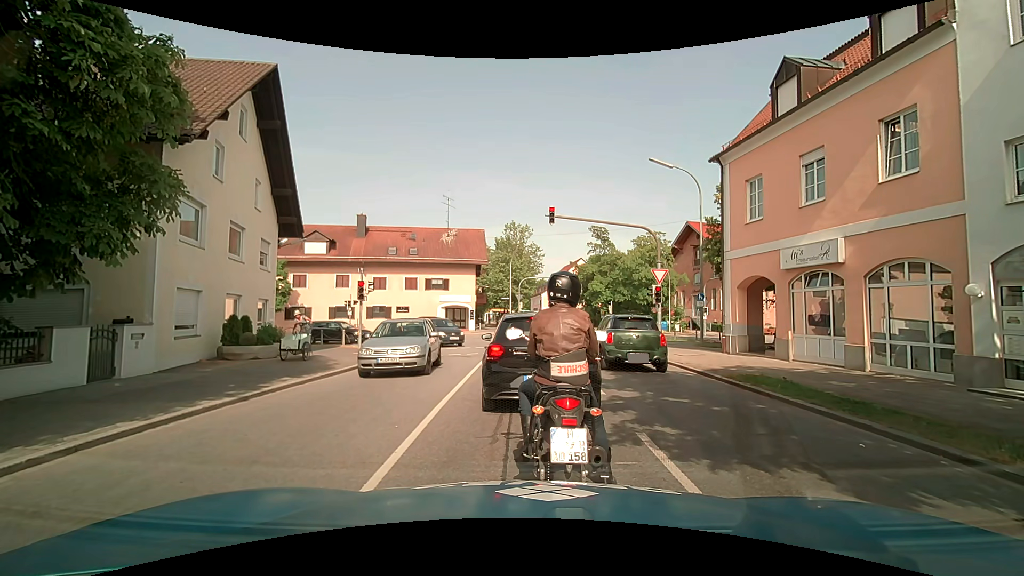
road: tertiary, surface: asphalt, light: Day
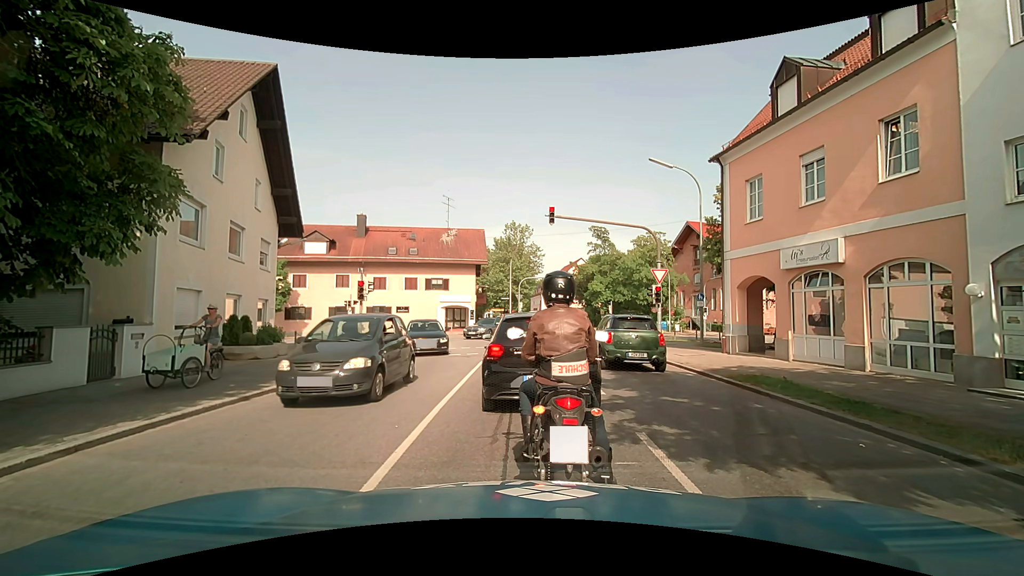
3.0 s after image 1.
(0.0, 0.0) m; 0°
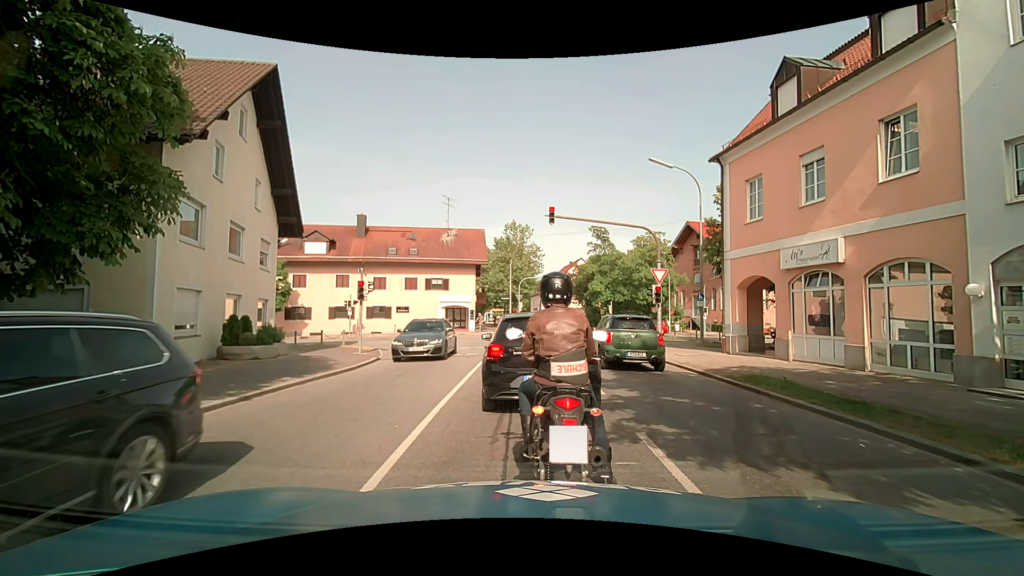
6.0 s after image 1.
(0.0, 0.0) m; 0°
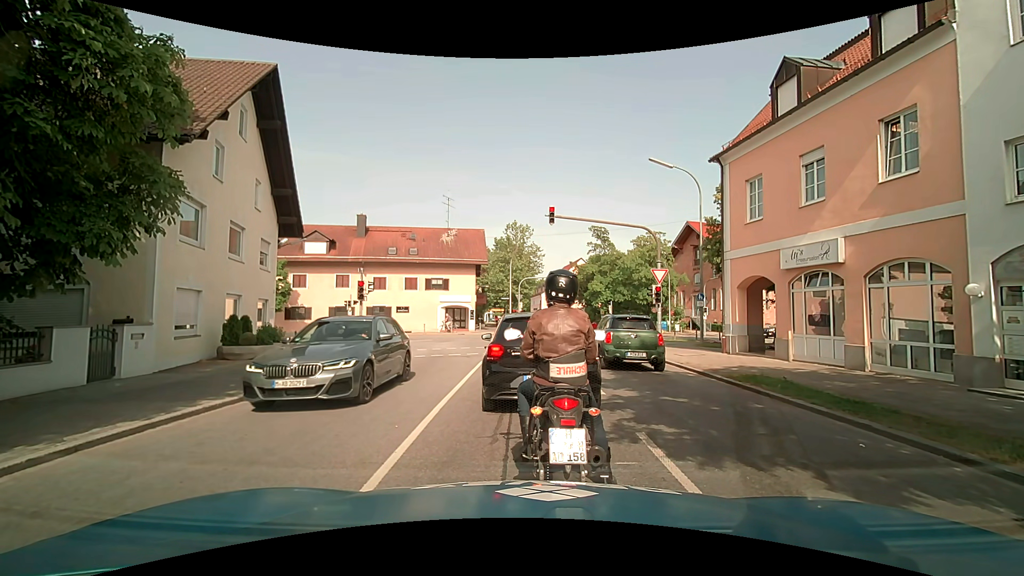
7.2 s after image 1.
(0.0, 0.0) m; 0°
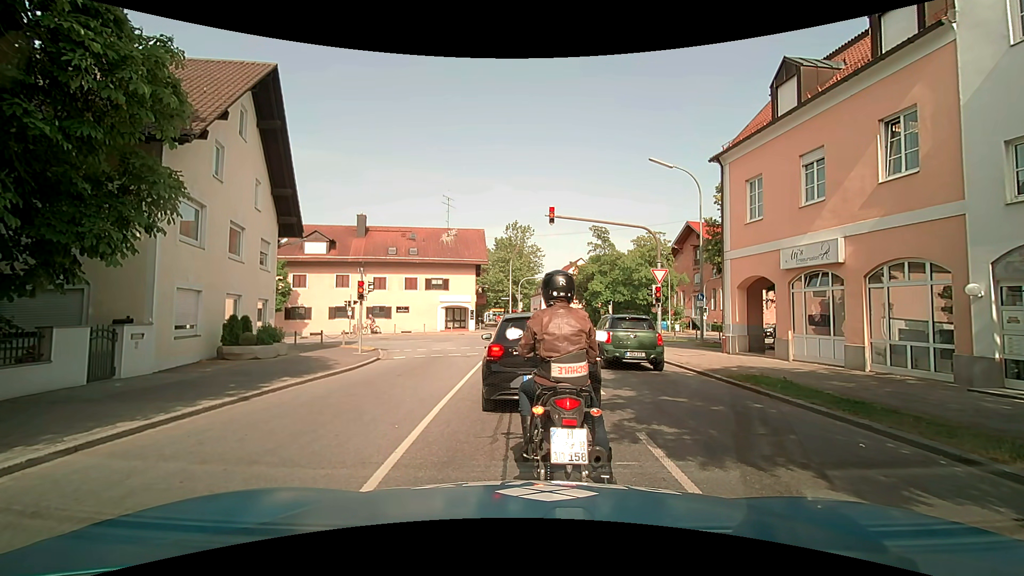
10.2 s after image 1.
(0.0, 0.0) m; 0°
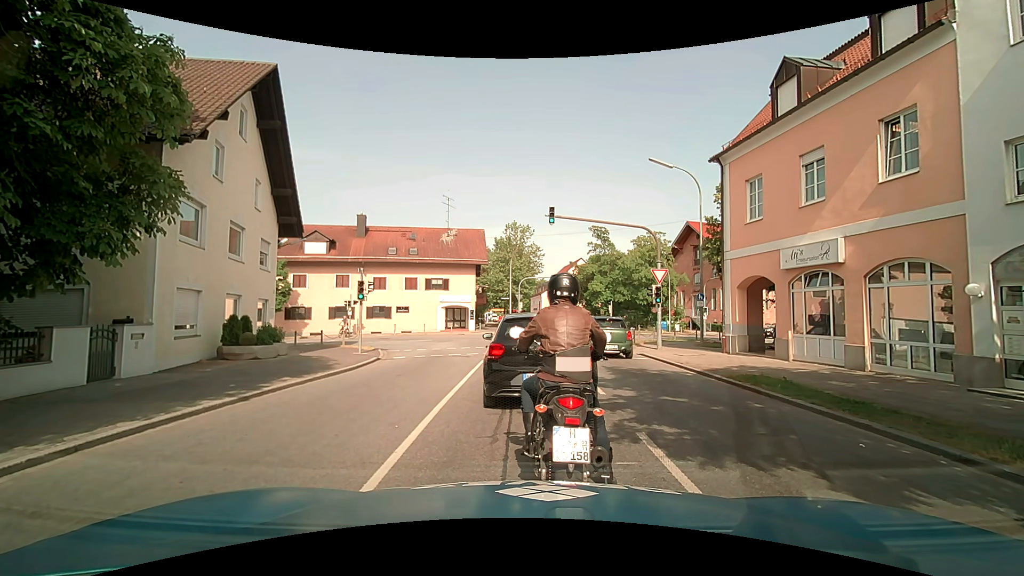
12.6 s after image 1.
(0.0, 0.0) m; 0°
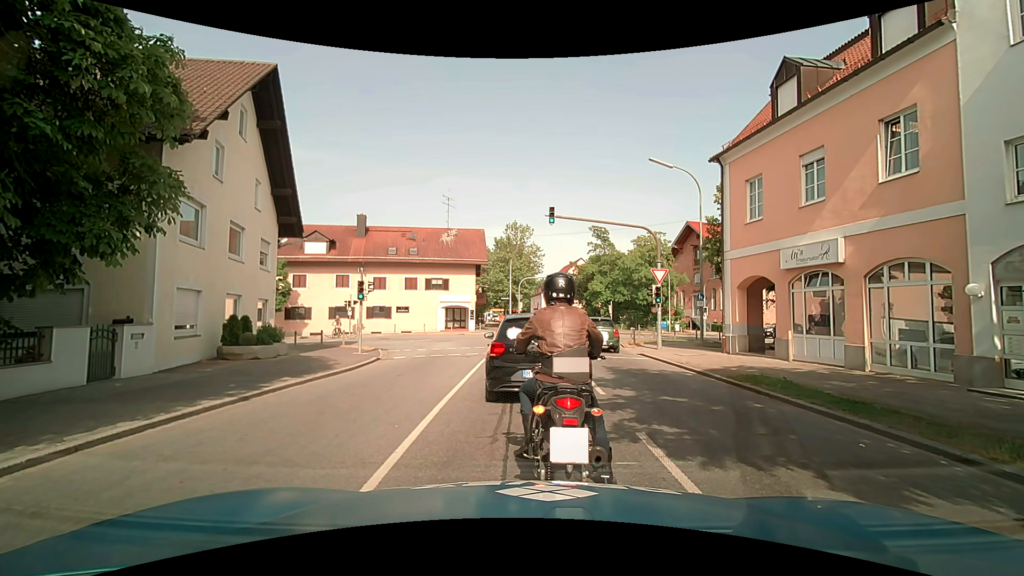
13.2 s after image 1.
(0.0, 0.0) m; 0°
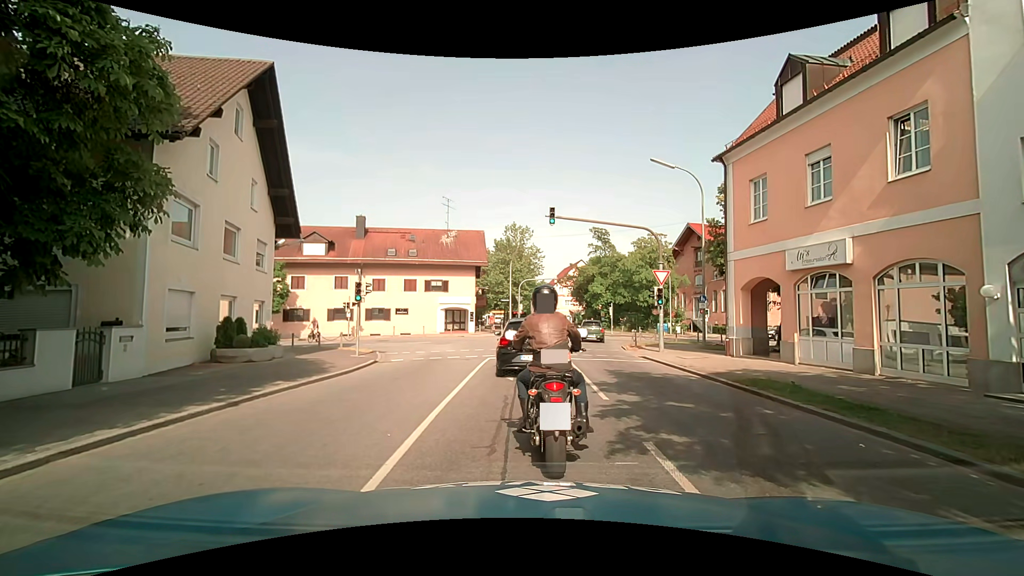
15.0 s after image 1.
(0.0, +0.3) m; 0°
(0, +10) (+1, +20) (+1, +30) (-1, +39) (-11, +42) (-21, +41) (-30, +39) (-40, +37) (-50, +34) (-60, +32) m
